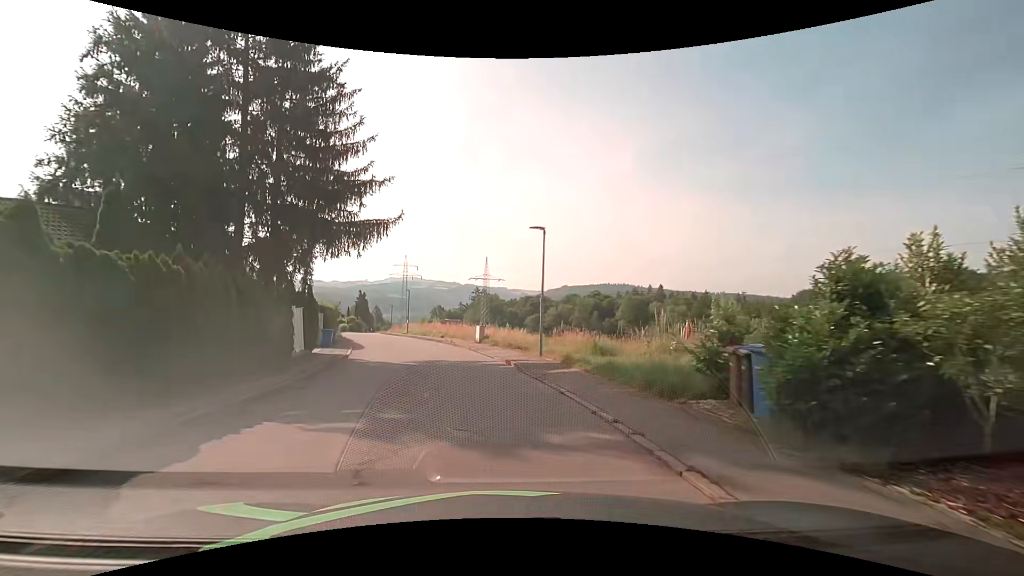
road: residential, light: Day
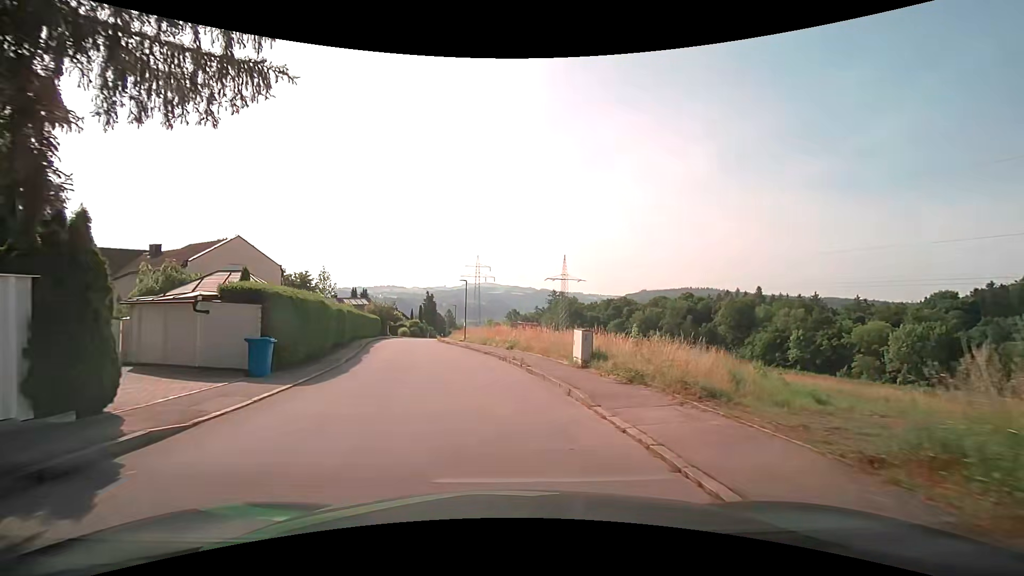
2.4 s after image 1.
(-1.3, +16.7) m; -9°
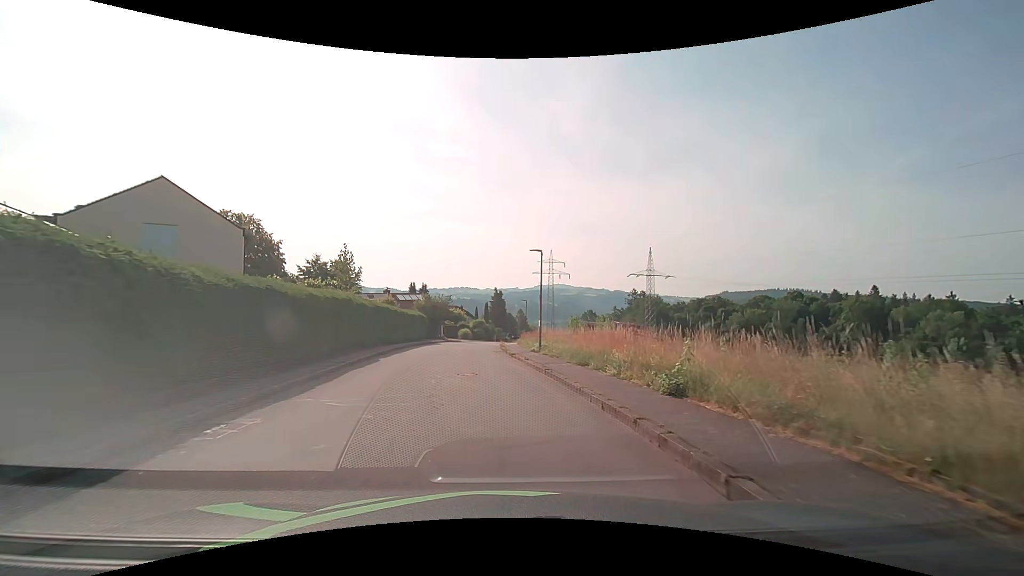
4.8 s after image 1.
(-1.2, +16.3) m; -8°
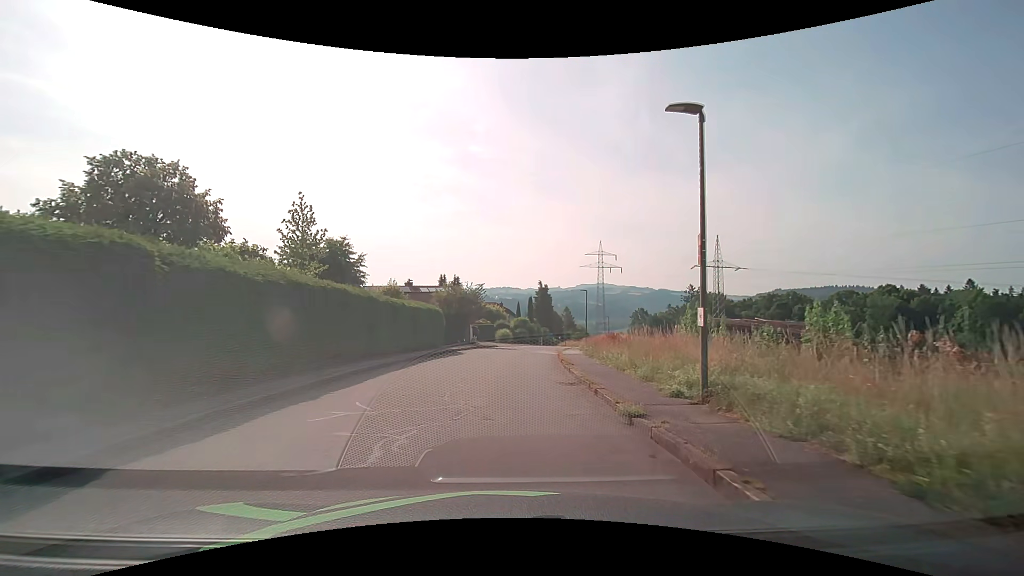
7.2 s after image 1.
(-0.8, +15.7) m; -5°
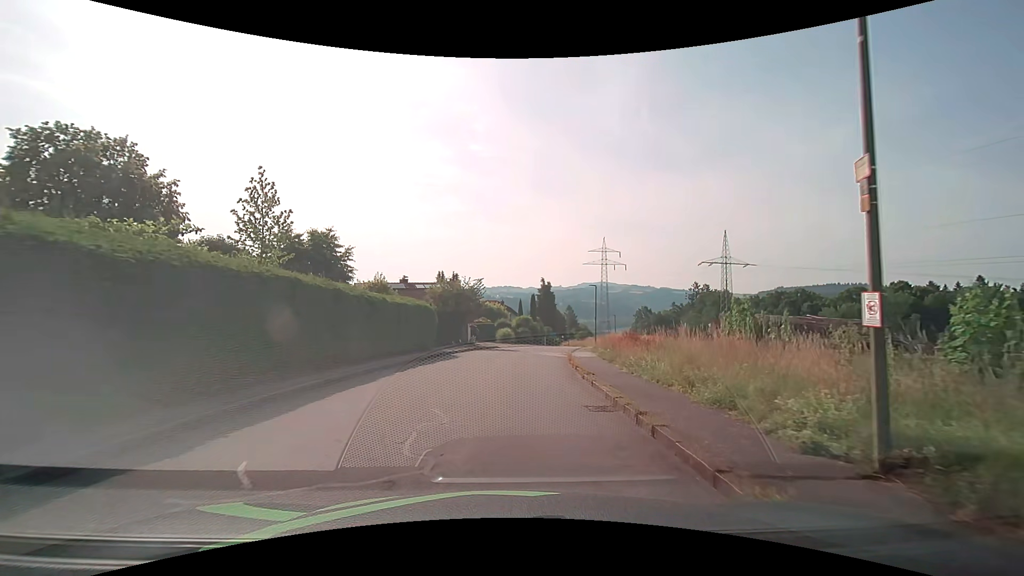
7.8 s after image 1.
(0.0, +3.8) m; -1°
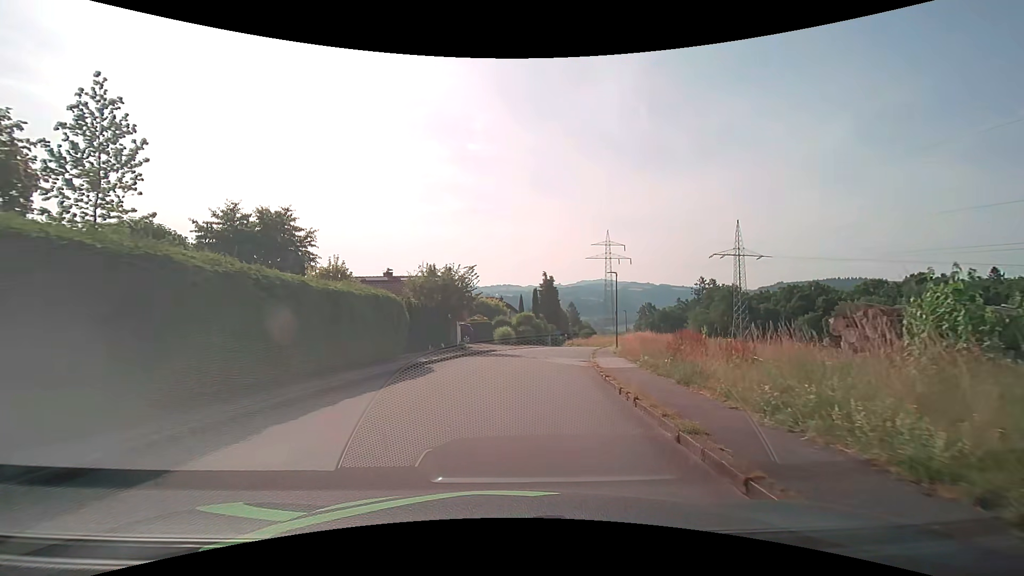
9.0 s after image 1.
(0.0, +7.6) m; 0°
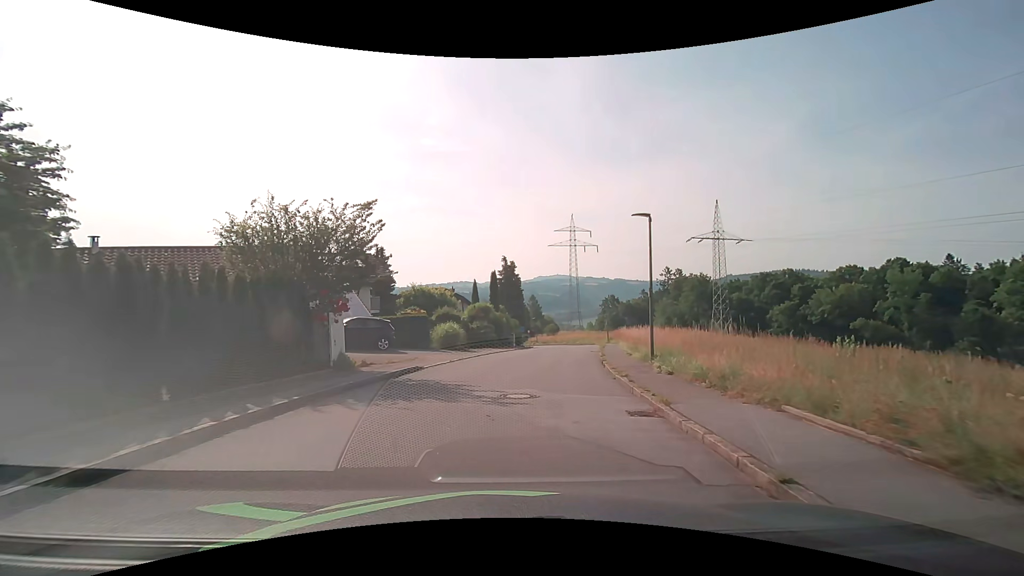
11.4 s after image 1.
(+0.6, +15.1) m; +5°
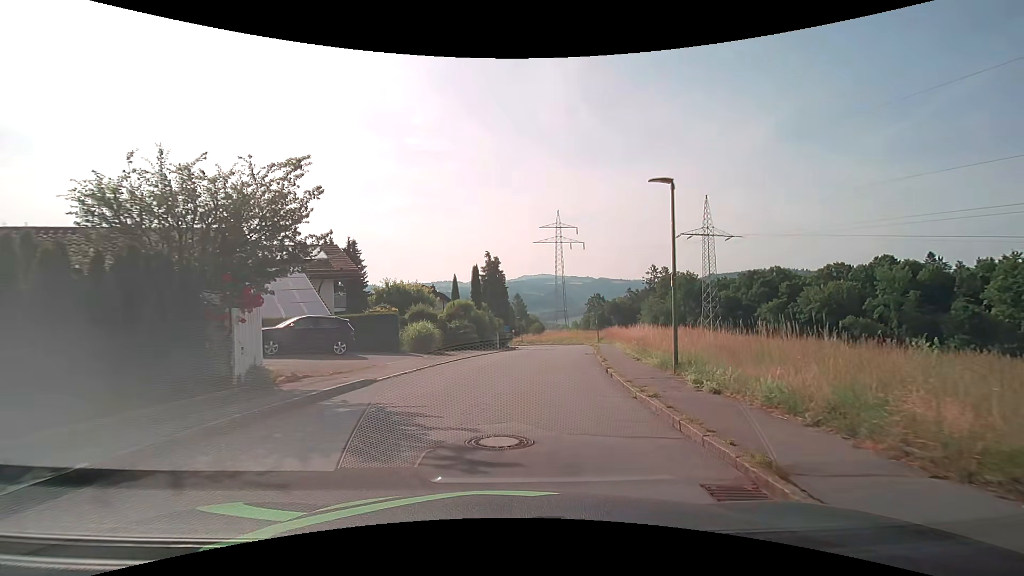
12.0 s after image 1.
(0.0, +3.9) m; +1°
(0, +10) (+2, +20) (+3, +30) (+5, +40) (+6, +50) (+7, +60) (+6, +70) (+5, +79) (+1, +89) (-4, +97) m
